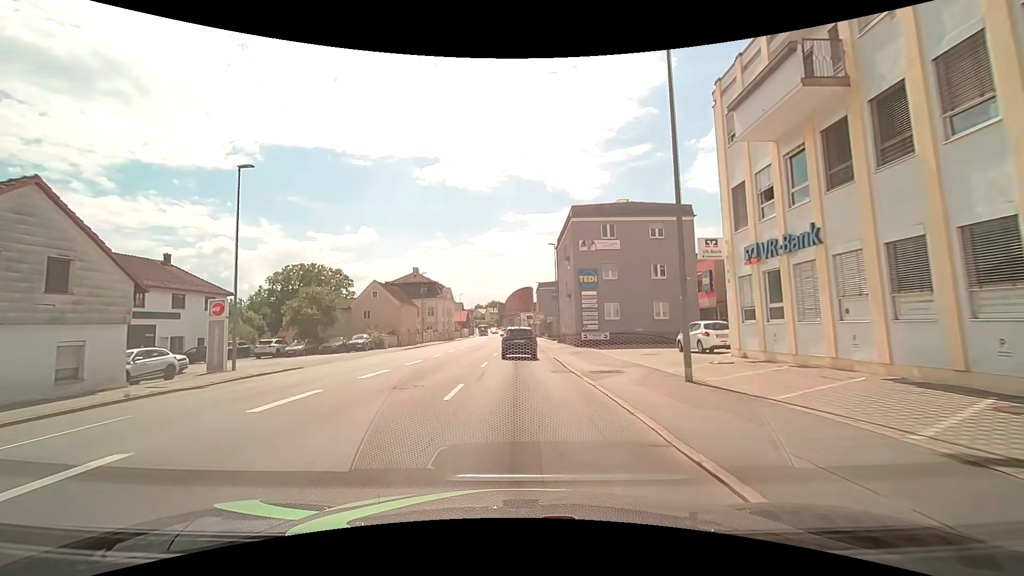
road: tertiary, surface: asphalt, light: Day
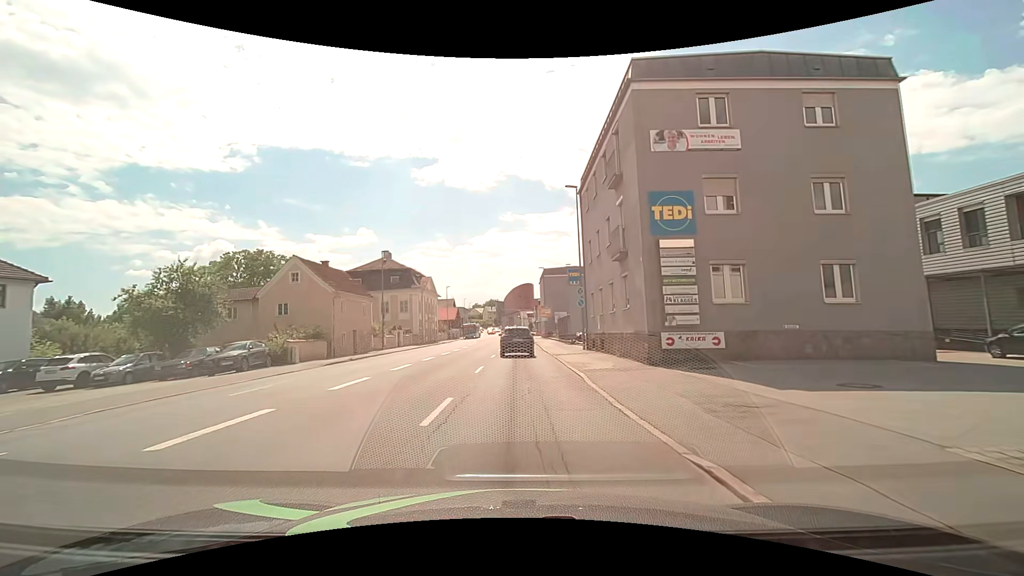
(+0.2, +20.7) m; 0°
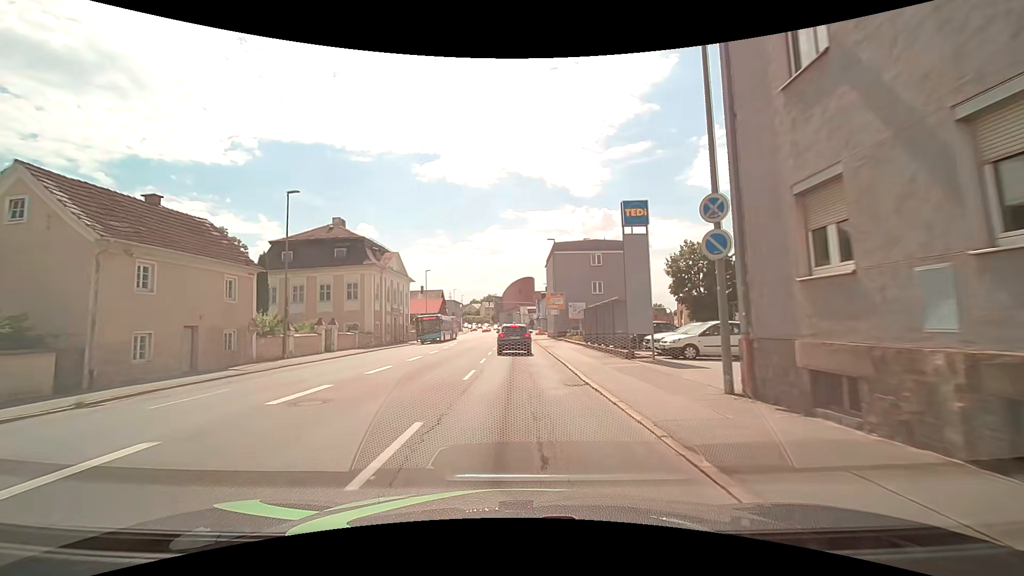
(+0.1, +21.0) m; 0°
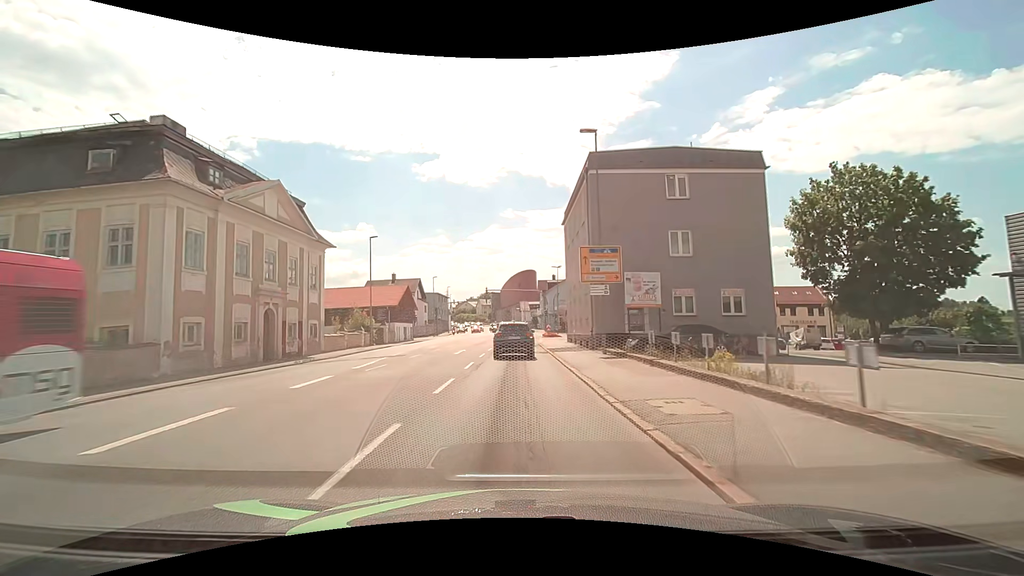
(+0.1, +27.5) m; 0°
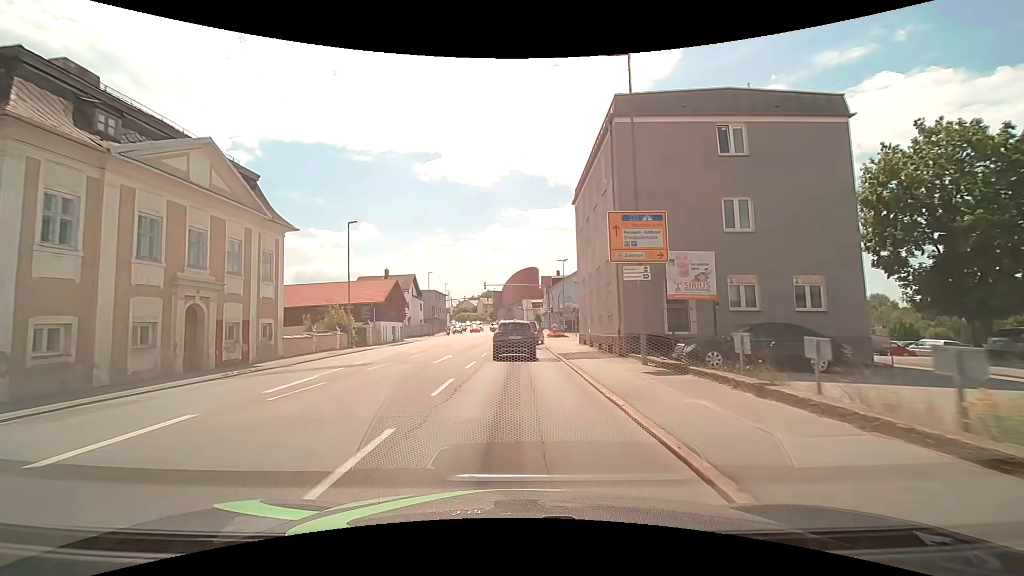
(0.0, +6.4) m; 0°
